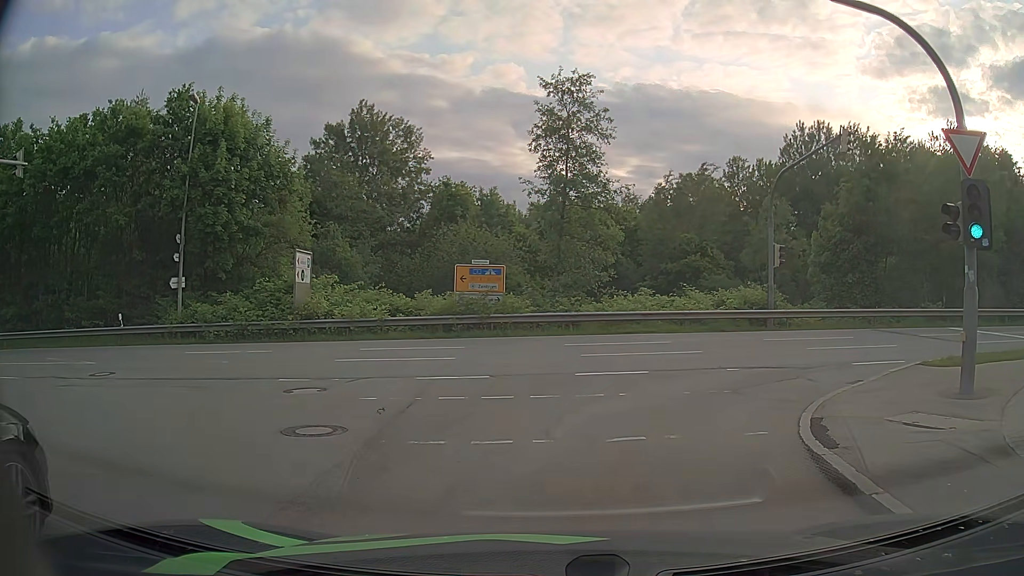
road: residential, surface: asphalt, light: Day
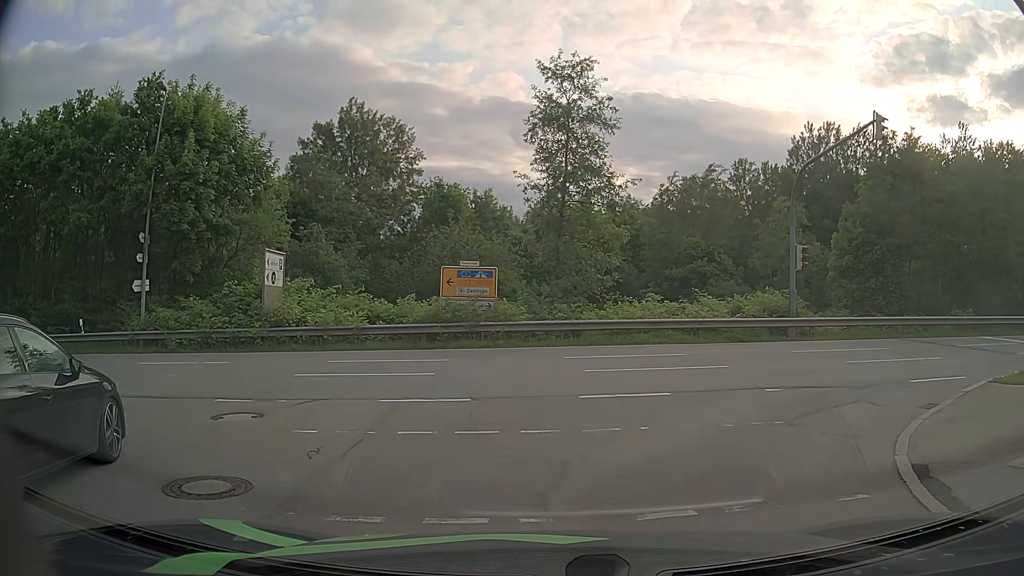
(0.0, +2.8) m; -1°
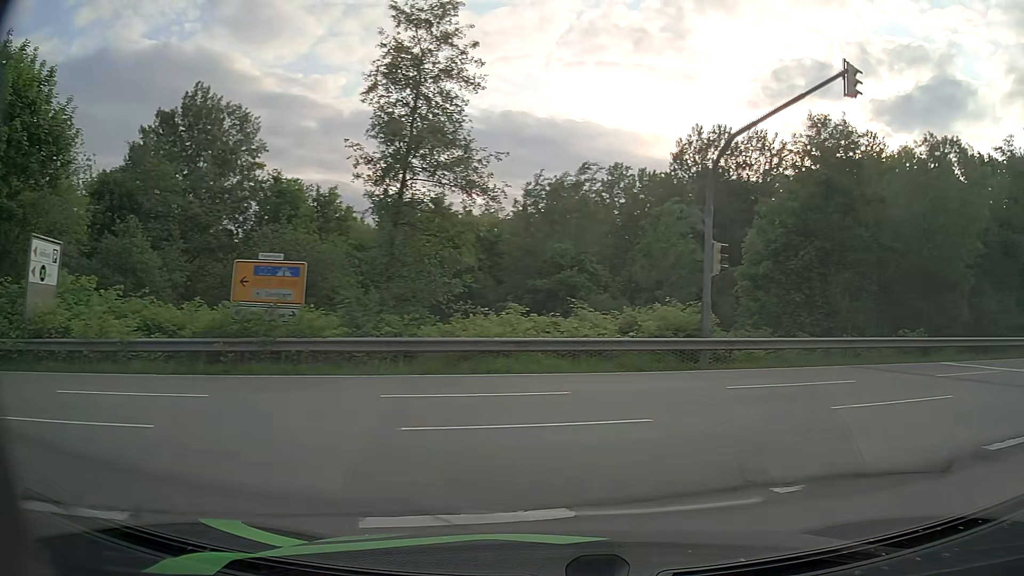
(+0.4, +6.3) m; +12°
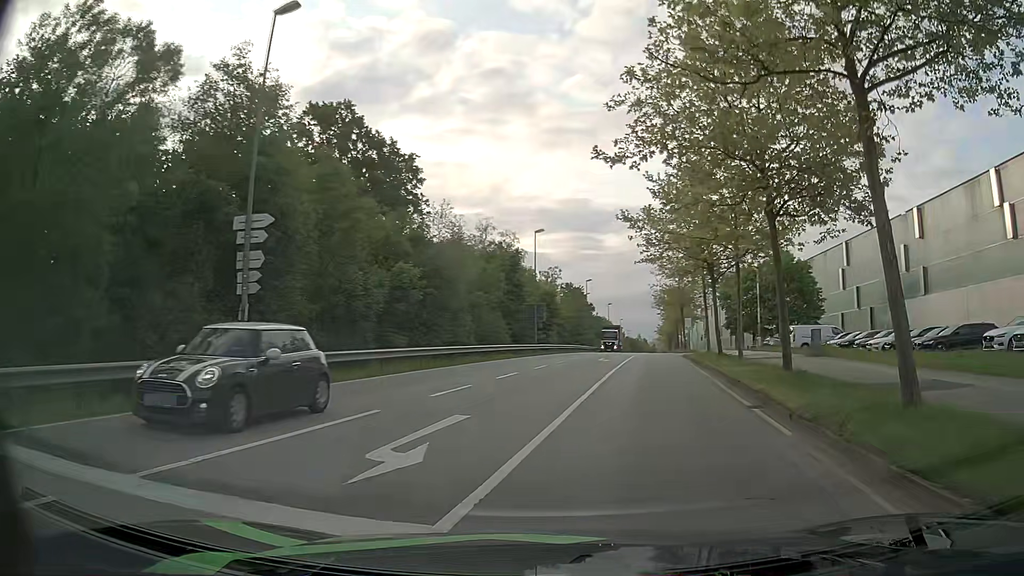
(+8.7, +10.6) m; +67°
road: secondary
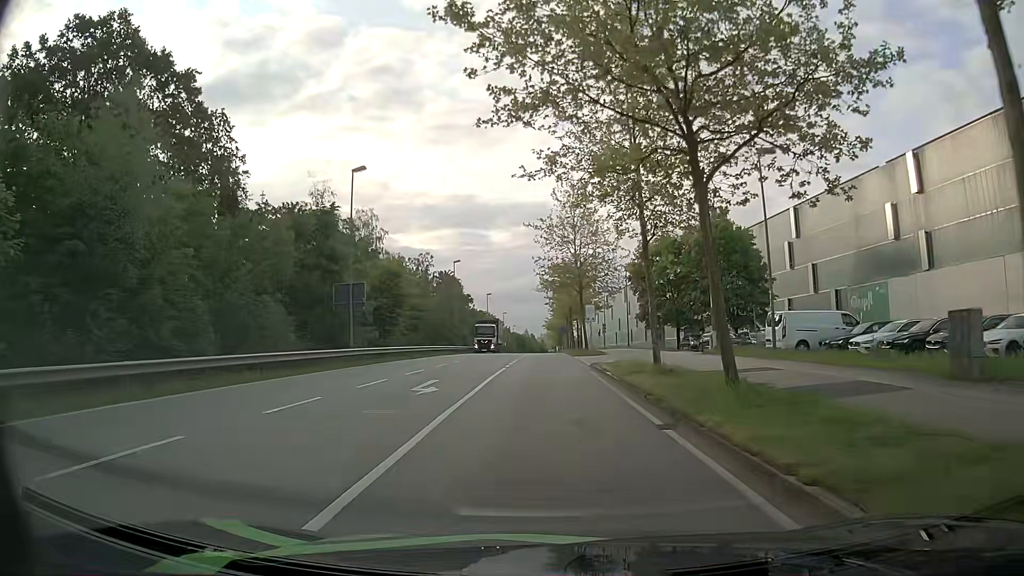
(+3.4, +20.8) m; +10°
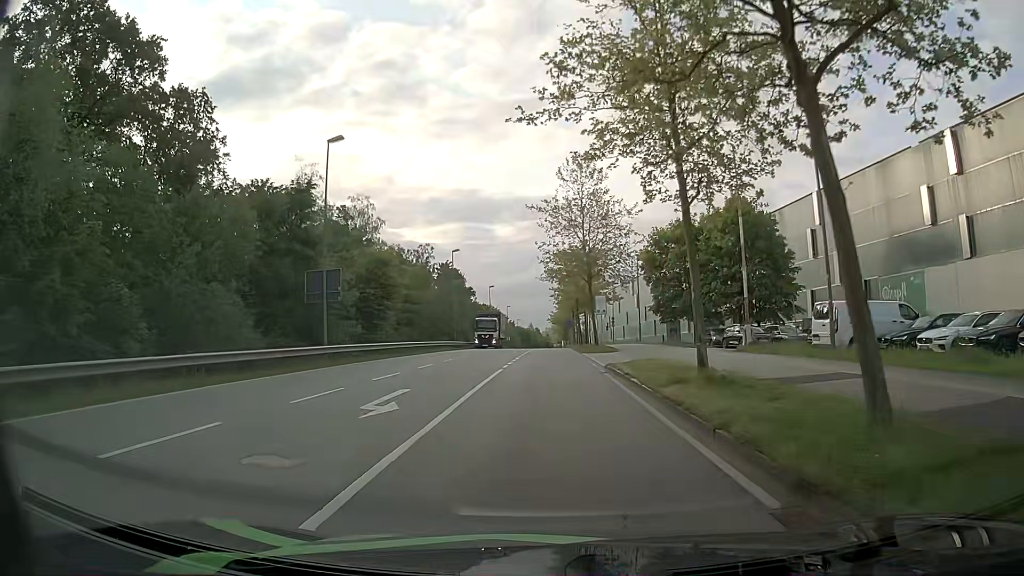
(0.0, +5.0) m; -1°
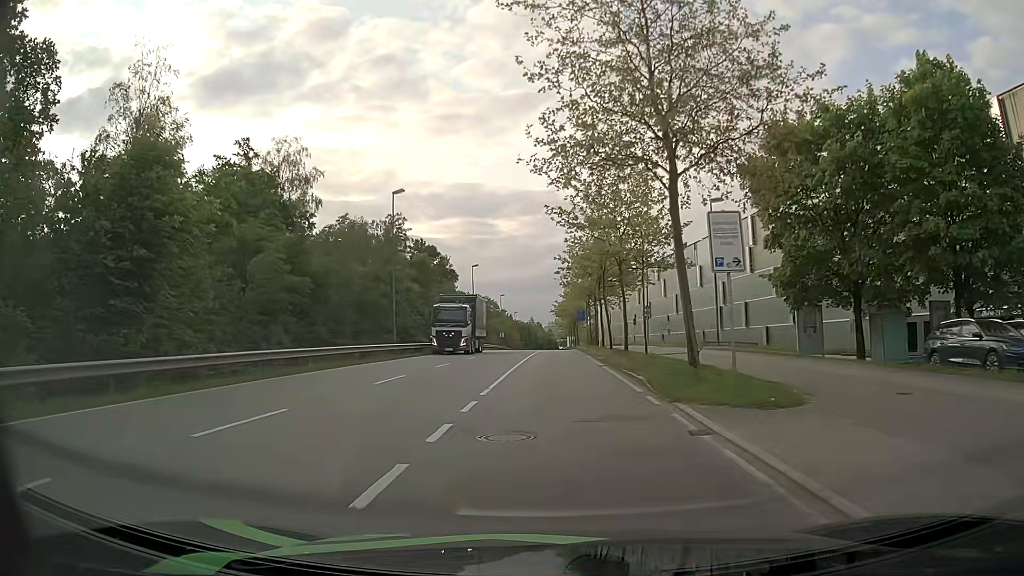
(+0.1, +28.7) m; 0°
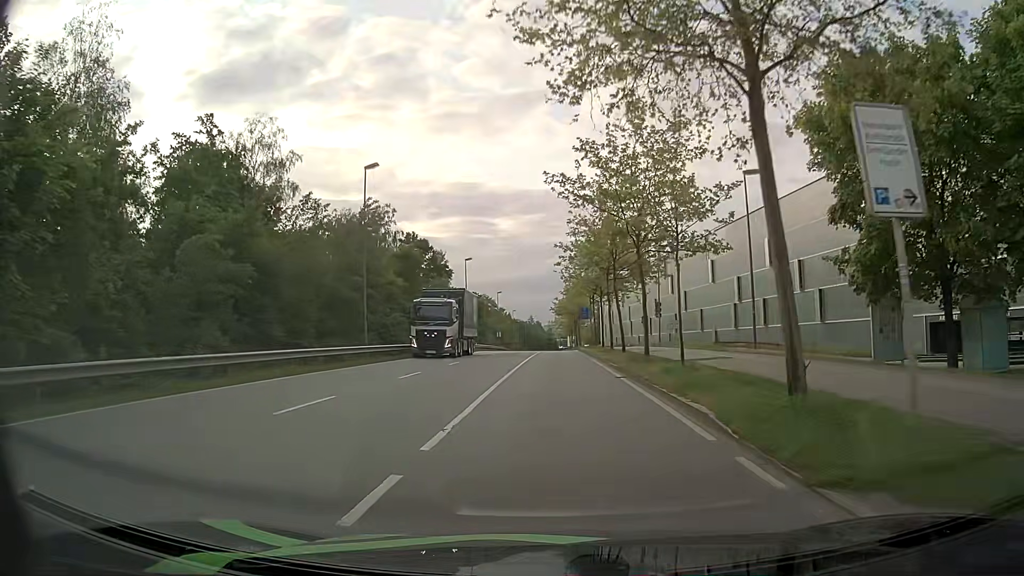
(0.0, +6.6) m; 0°
